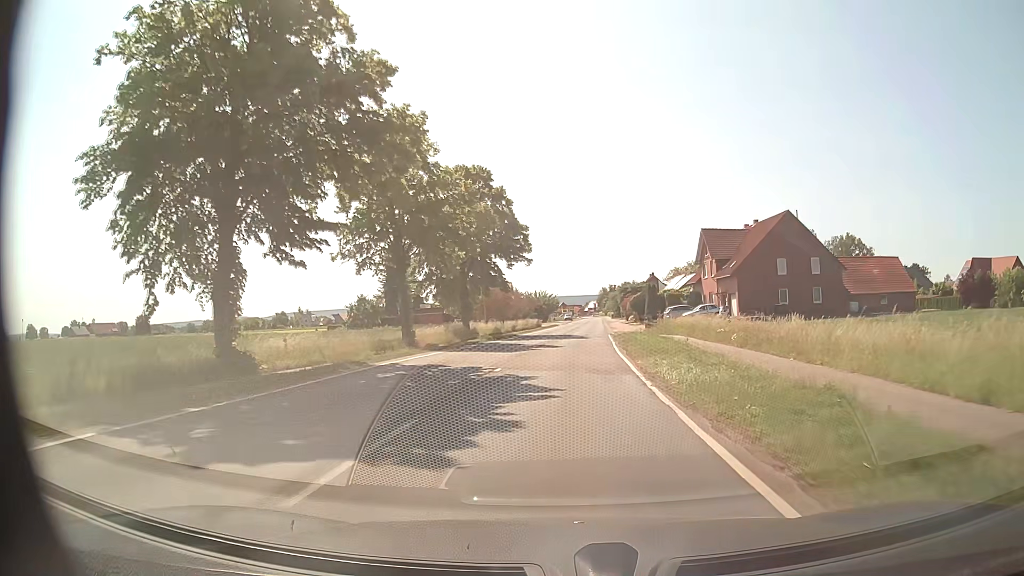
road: secondary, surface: asphalt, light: Day
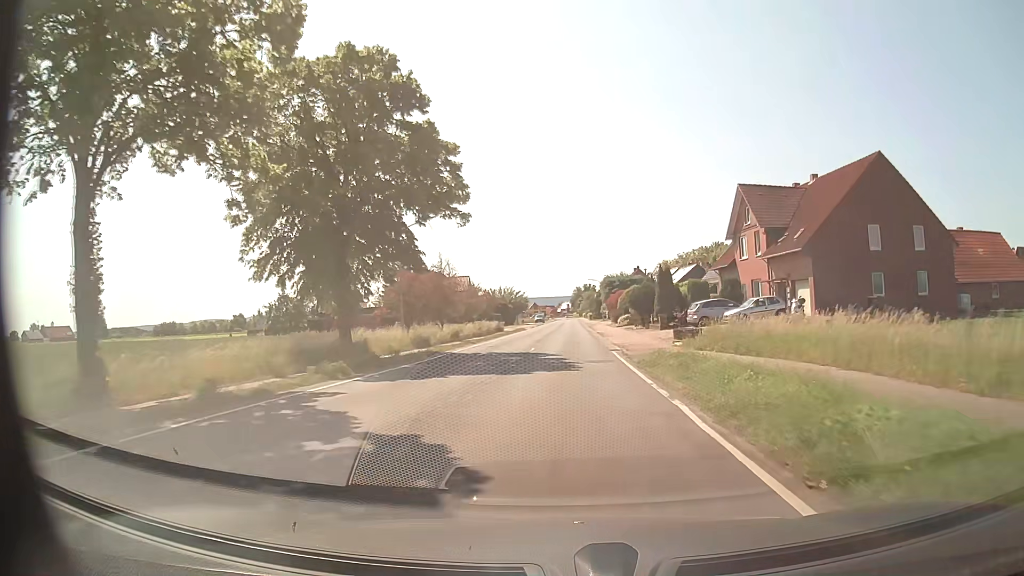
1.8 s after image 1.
(+0.4, +24.8) m; +2°
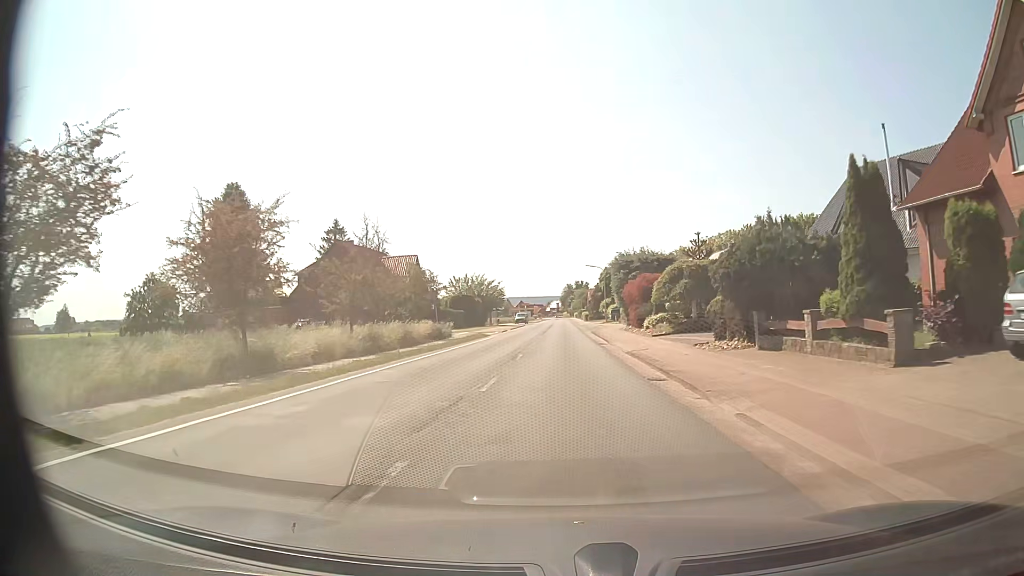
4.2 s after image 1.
(+0.3, +33.0) m; +1°
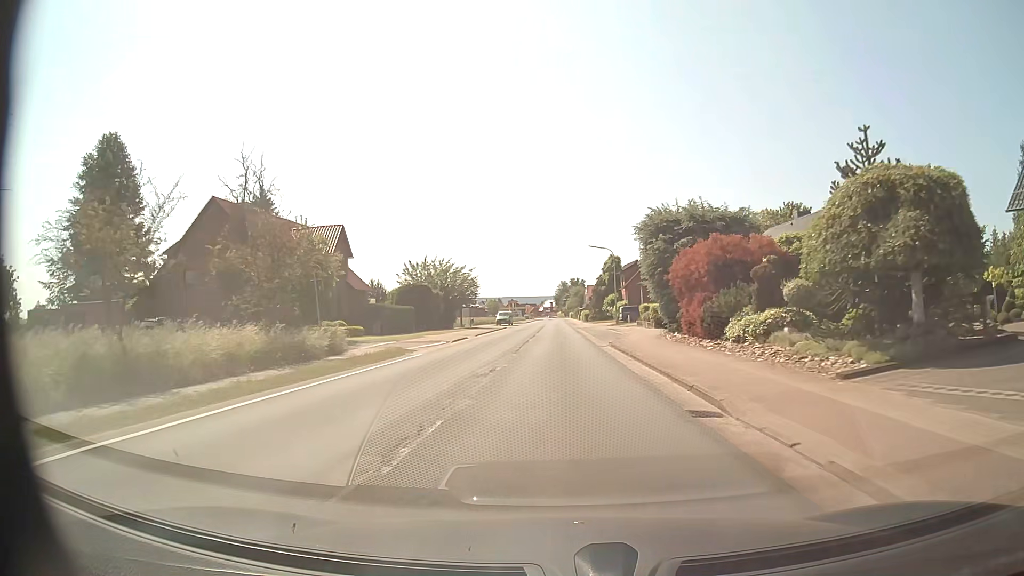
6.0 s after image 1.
(+0.2, +24.6) m; +1°
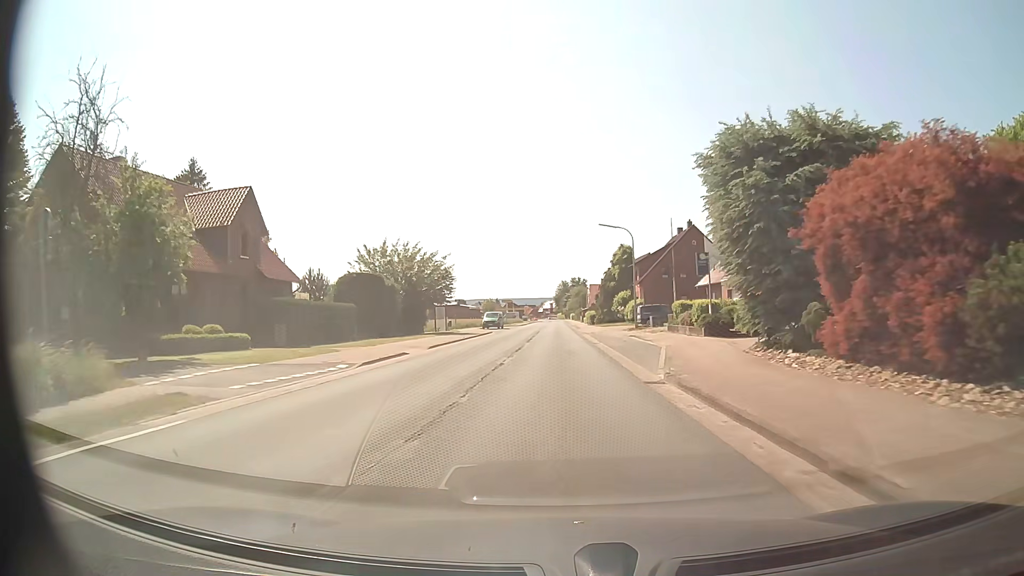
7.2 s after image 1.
(0.0, +16.3) m; 0°
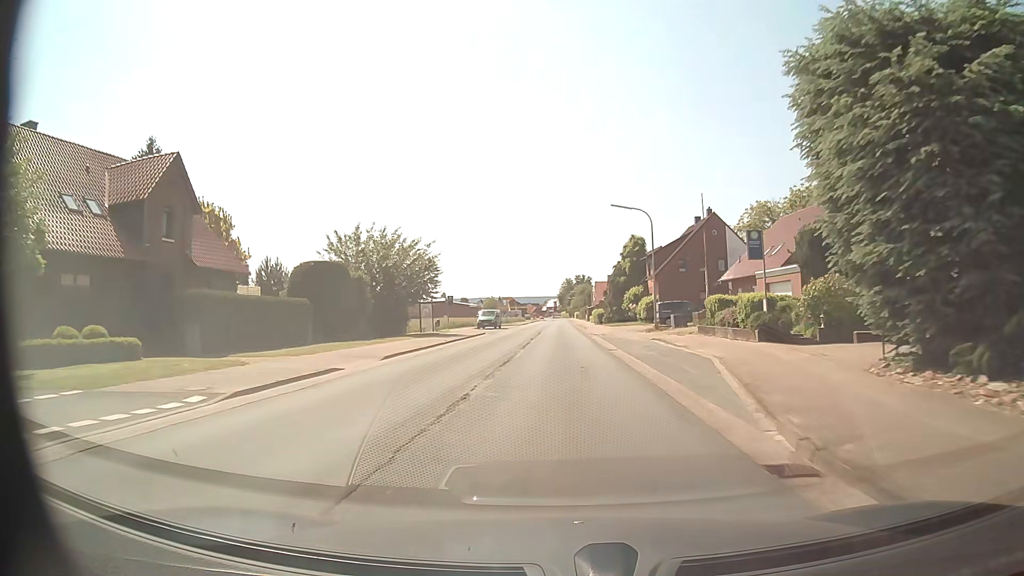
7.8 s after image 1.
(0.0, +8.1) m; 0°
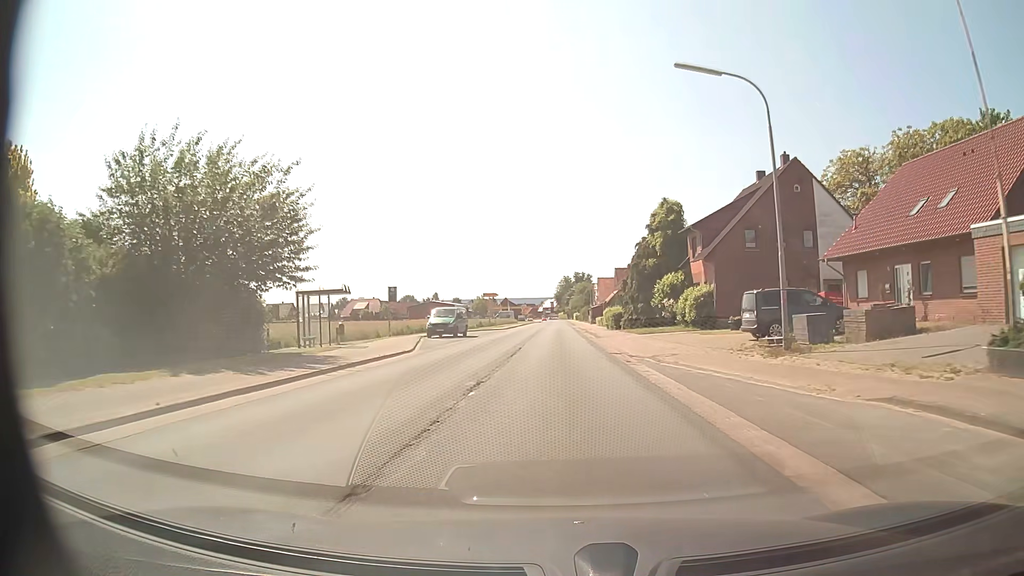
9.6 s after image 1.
(0.0, +24.2) m; 0°
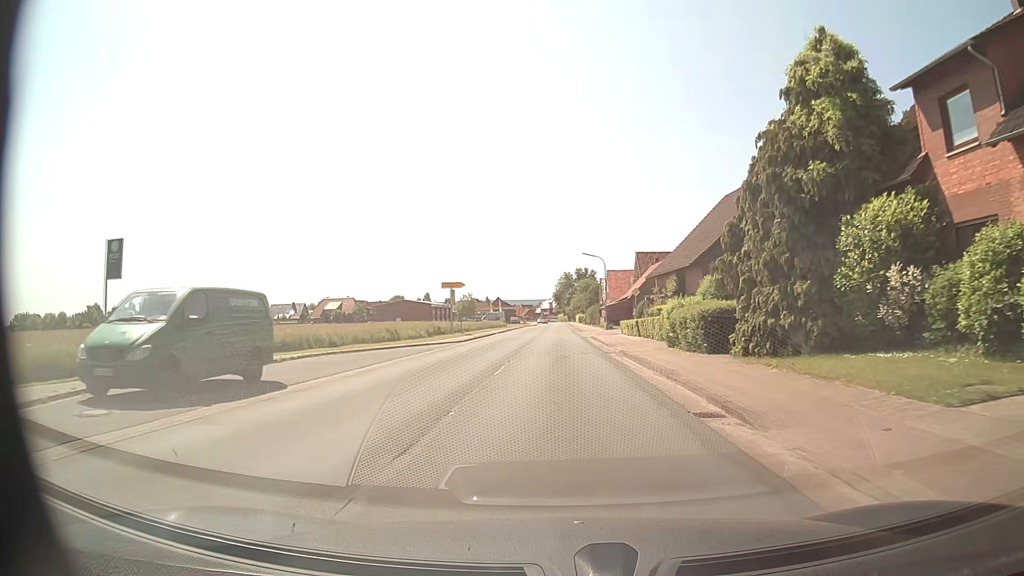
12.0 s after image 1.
(-0.1, +31.9) m; 0°
(0, +10) (0, +20) (0, +30) (0, +40) (0, +50) (0, +60) (0, +70) (0, +80) (0, +90) (0, +100) m
